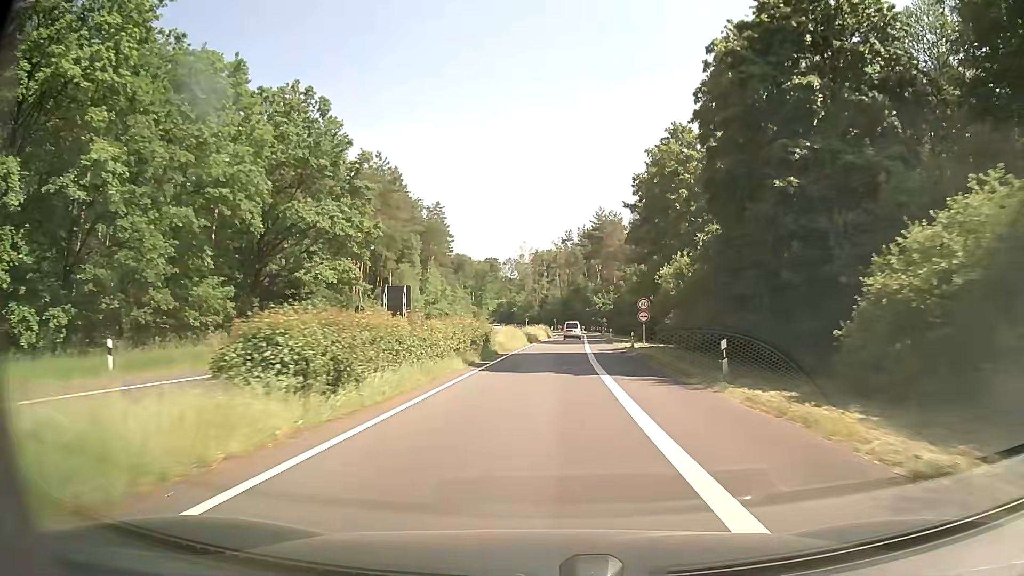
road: secondary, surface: asphalt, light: Day
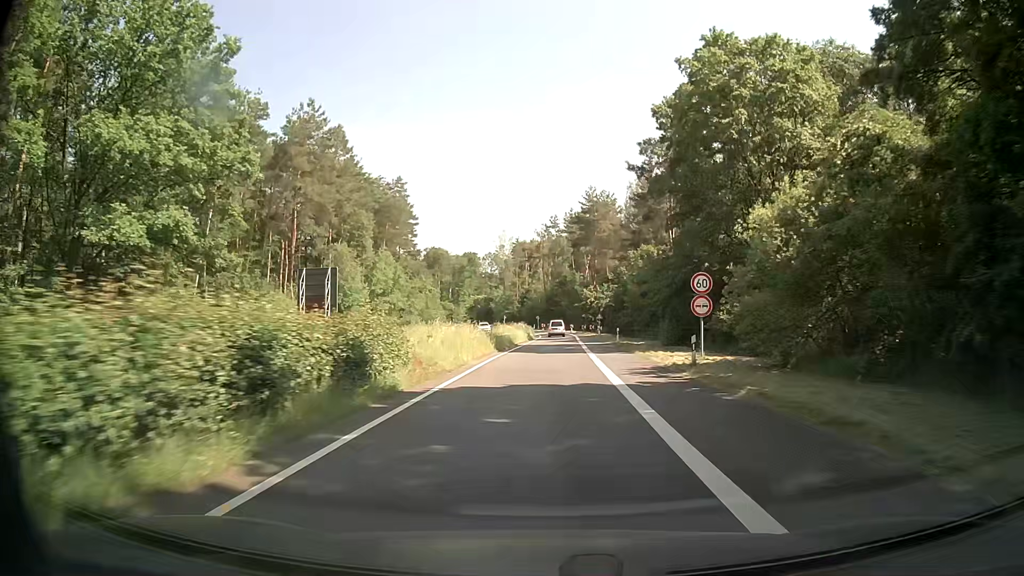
(+0.3, +19.6) m; +1°
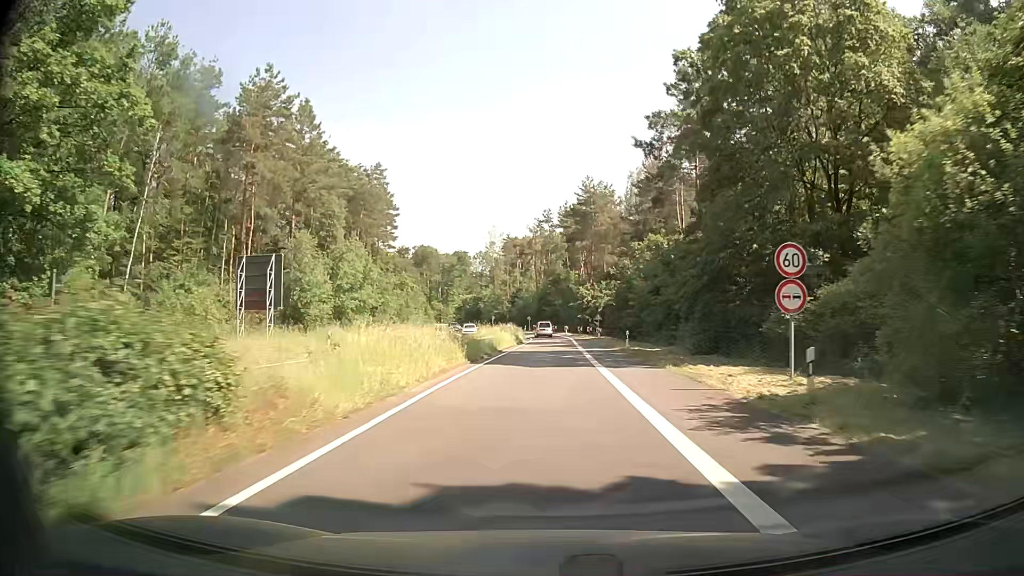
(+0.1, +9.3) m; +1°
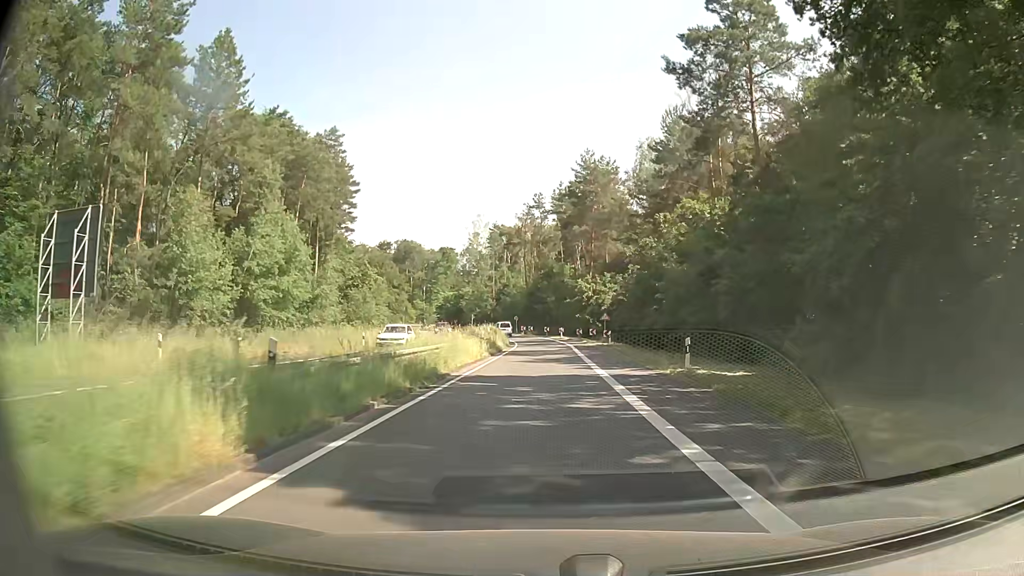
(+0.1, +17.7) m; 0°
(0, +10) (0, +20) (0, +30) (0, +40) (0, +50) (0, +60) (-1, +70) (-3, +80) (-6, +89) (-9, +99) m
